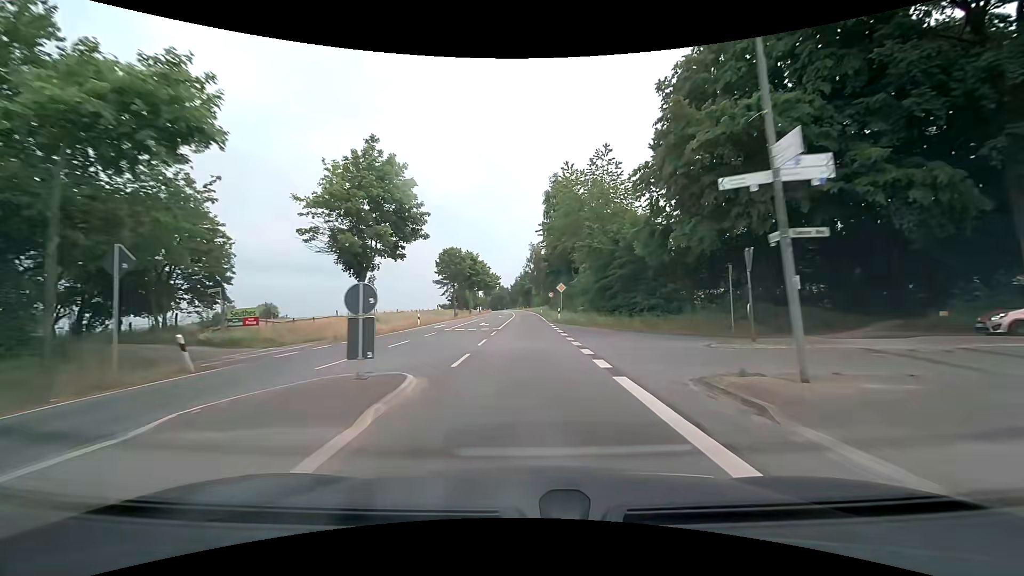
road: tertiary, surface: asphalt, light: Day
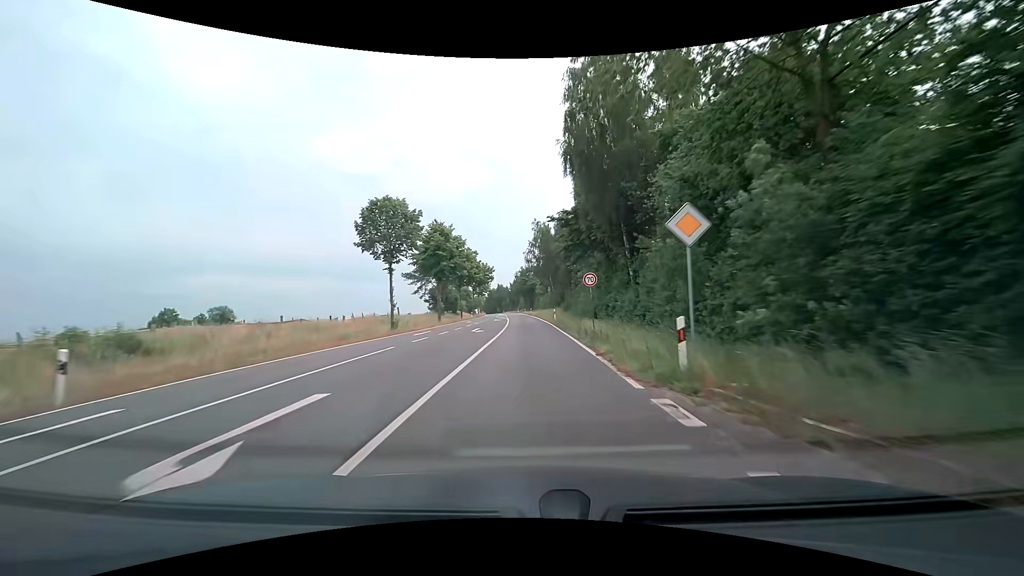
(0.0, +32.6) m; 0°
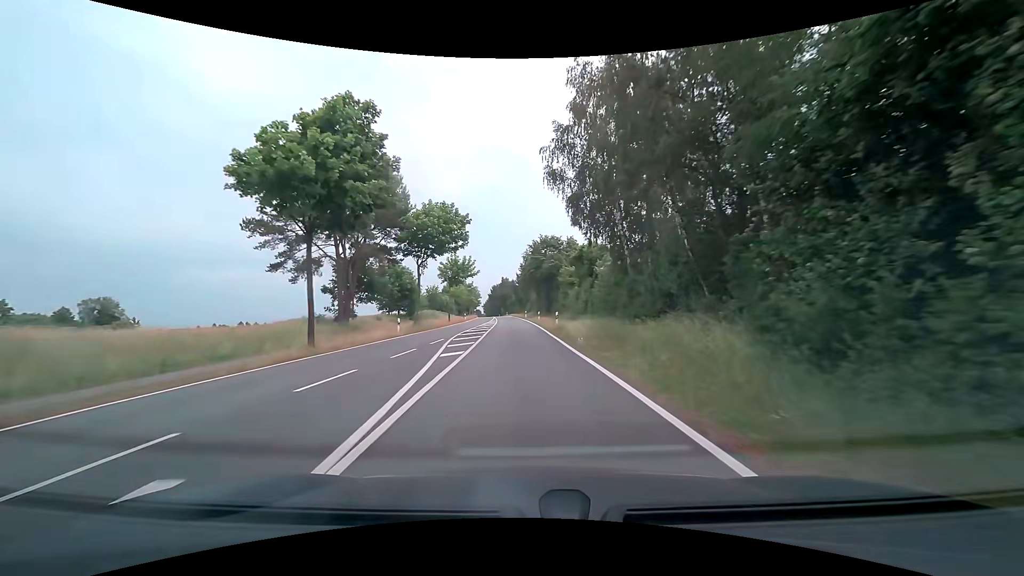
(-0.3, +54.0) m; -1°
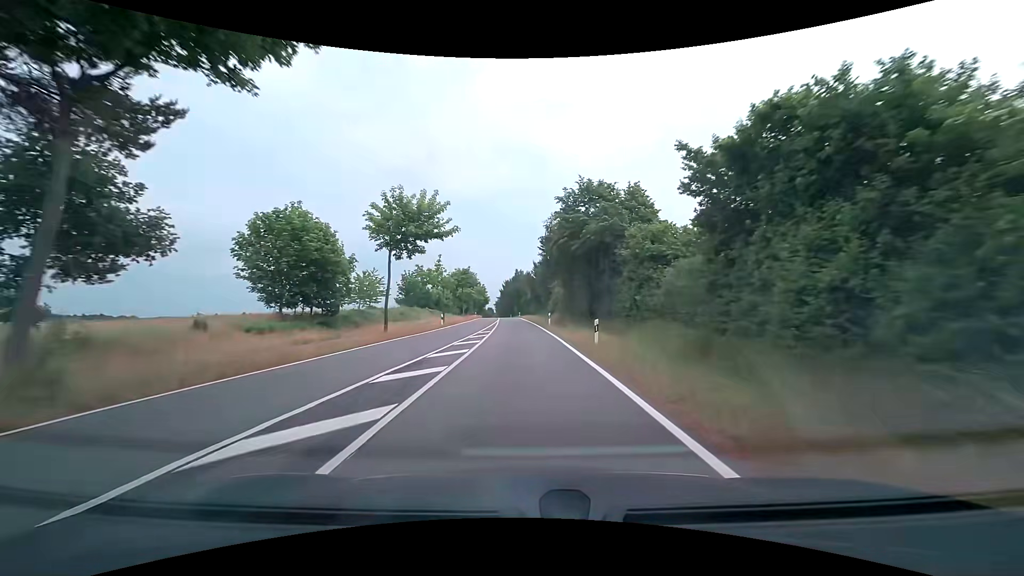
(-0.7, +32.1) m; -2°
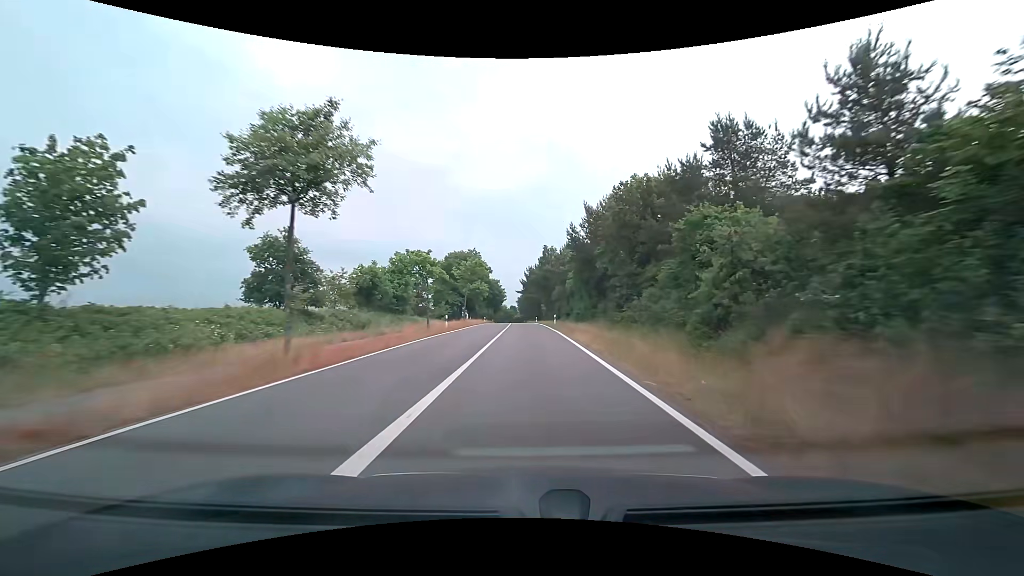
(-1.3, +54.0) m; -2°
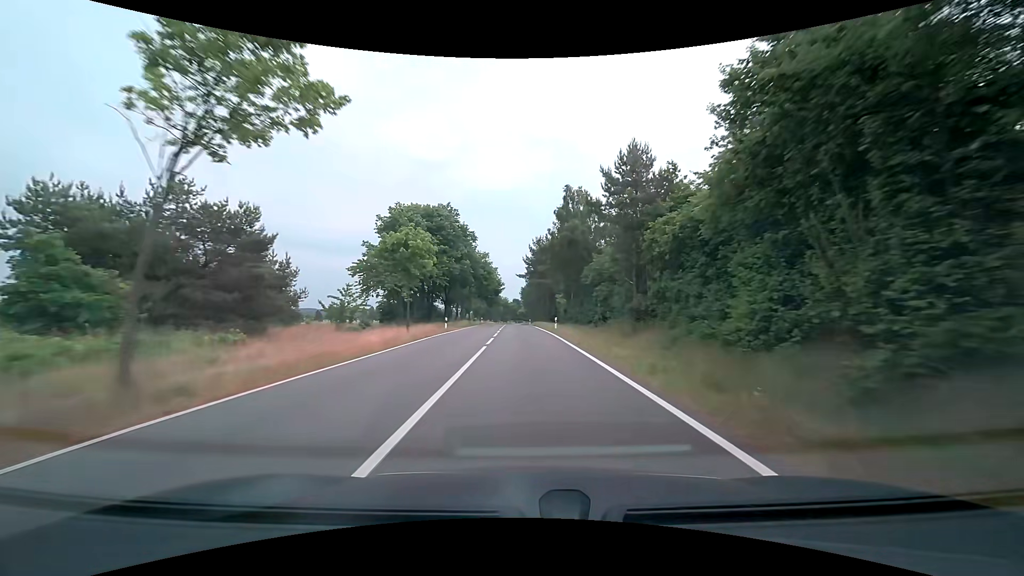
(-0.6, +43.8) m; -1°
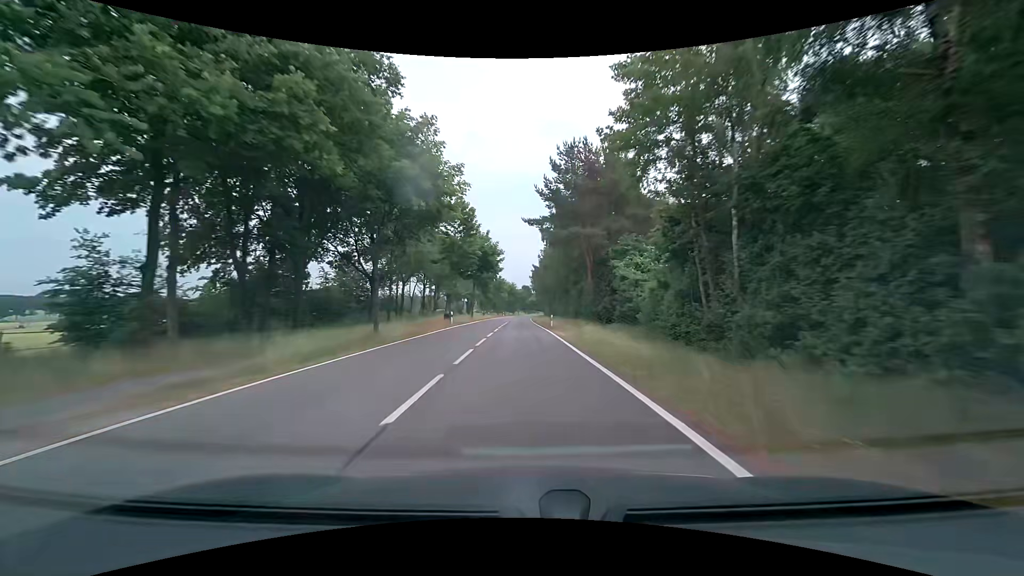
(-0.7, +44.6) m; -1°
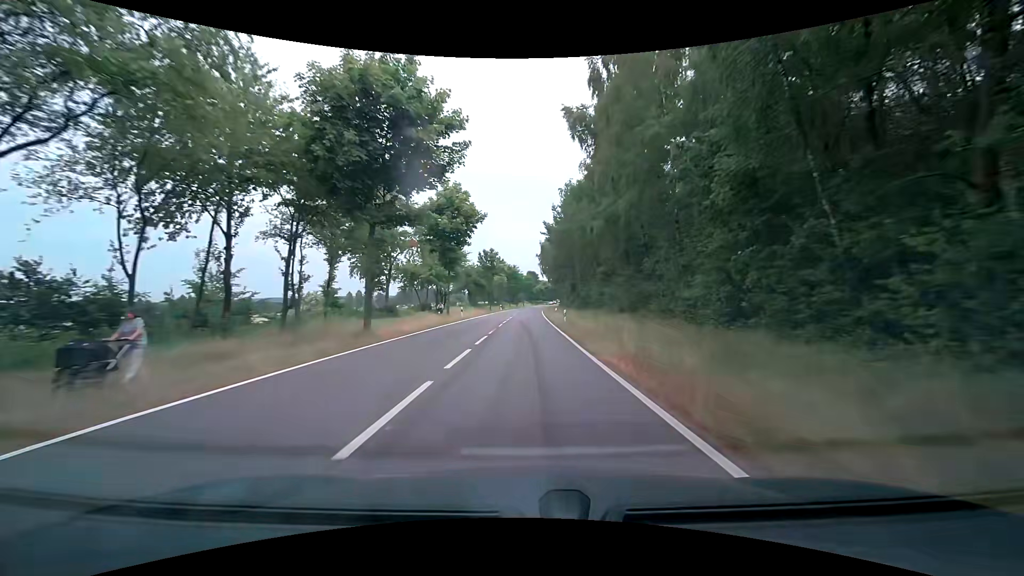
(-0.4, +43.3) m; -1°
(0, +10) (0, +20) (0, +30) (+1, +40) (+1, +50) (+1, +60) (+1, +70) (+2, +80) (+2, +90) (+3, +100) m
